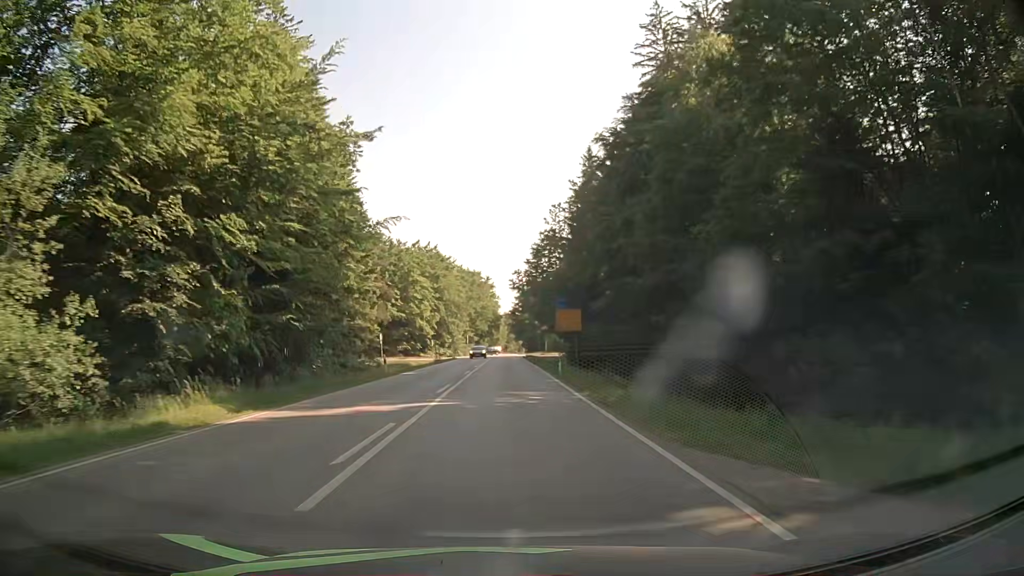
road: secondary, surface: asphalt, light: Day
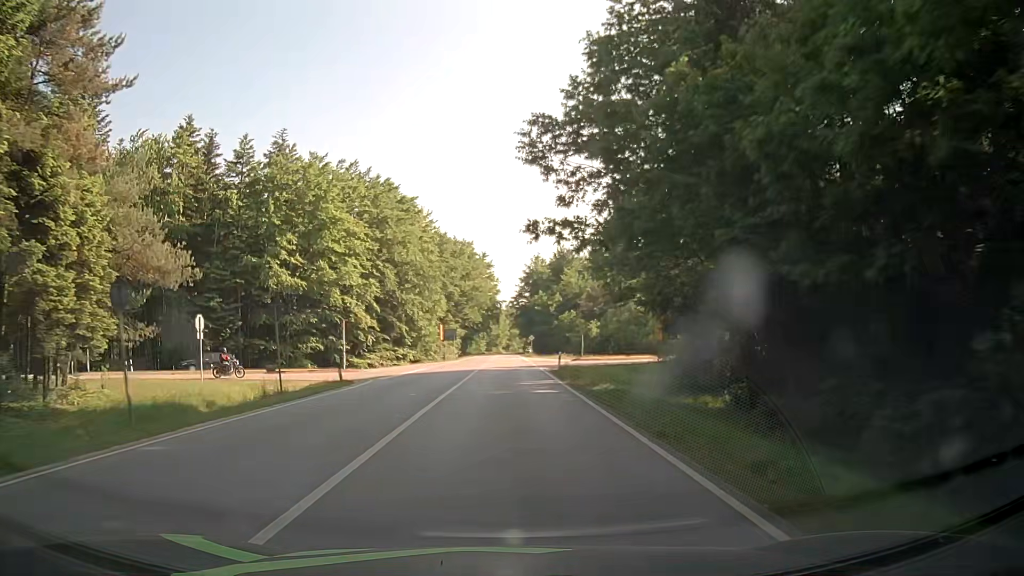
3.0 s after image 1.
(-0.2, +55.9) m; 0°
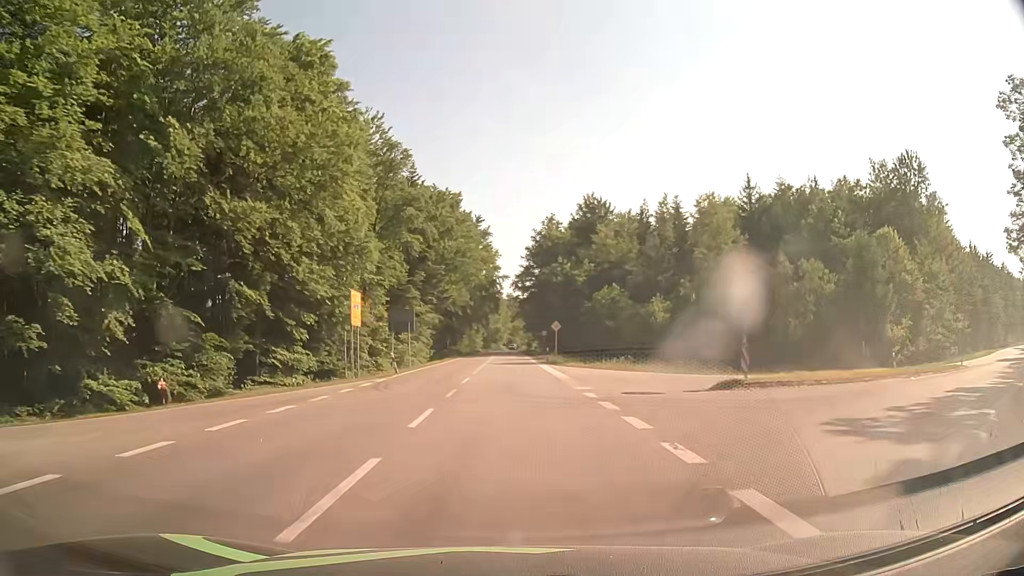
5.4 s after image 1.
(-0.1, +44.5) m; 0°
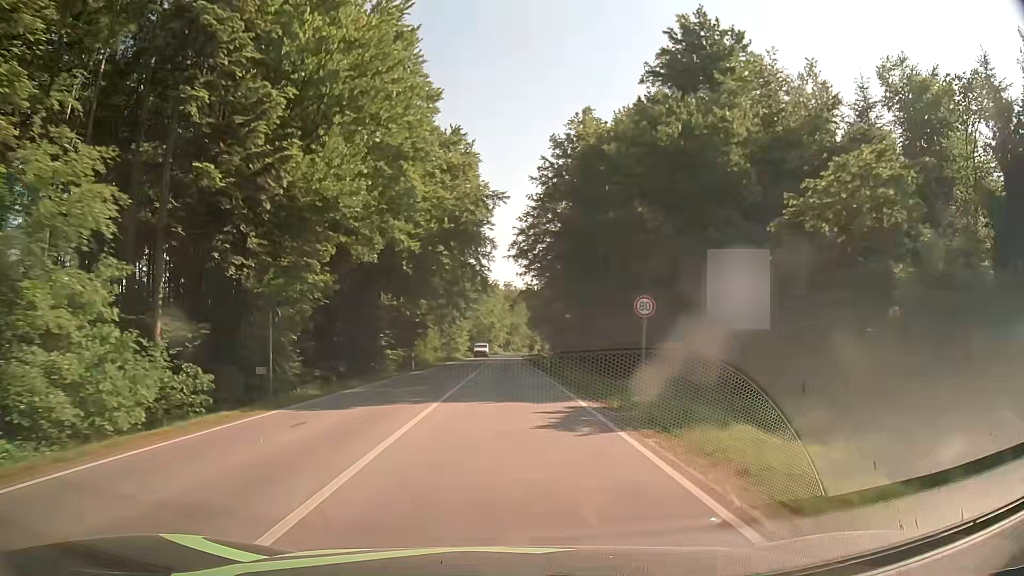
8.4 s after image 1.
(+0.4, +55.6) m; 0°
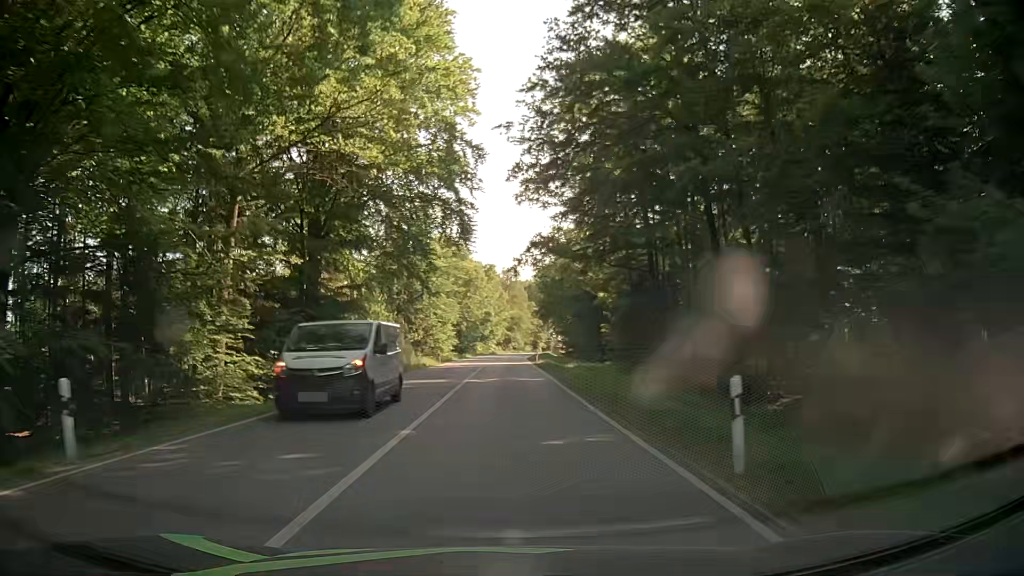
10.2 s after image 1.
(-0.1, +33.7) m; 0°
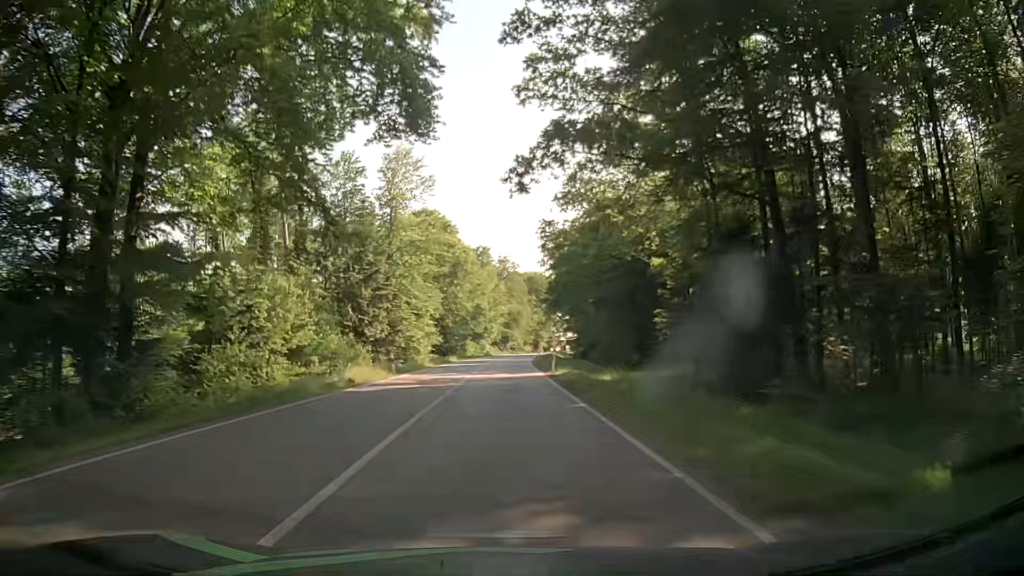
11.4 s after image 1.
(-0.2, +22.6) m; -1°
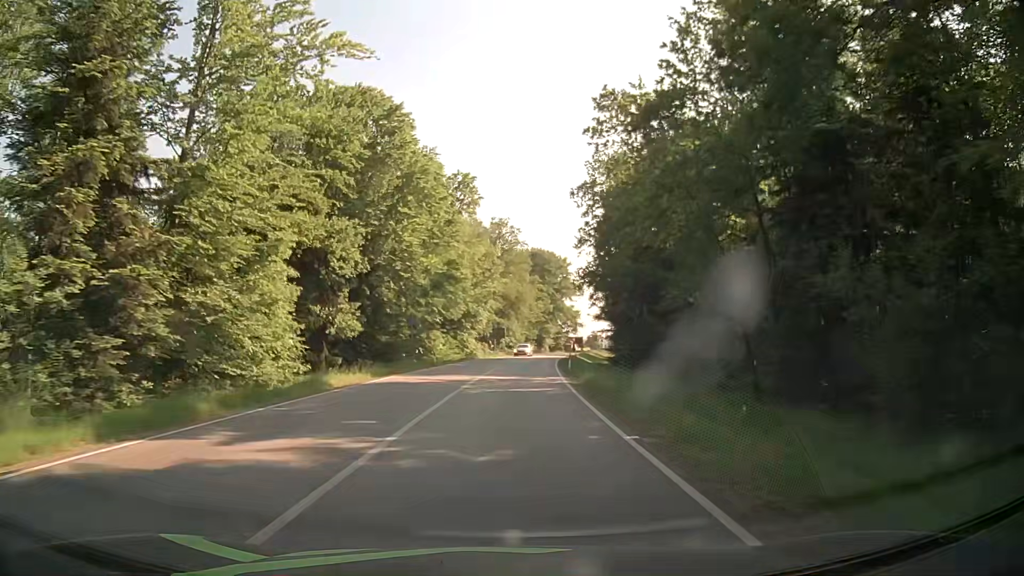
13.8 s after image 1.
(+0.2, +45.0) m; 0°
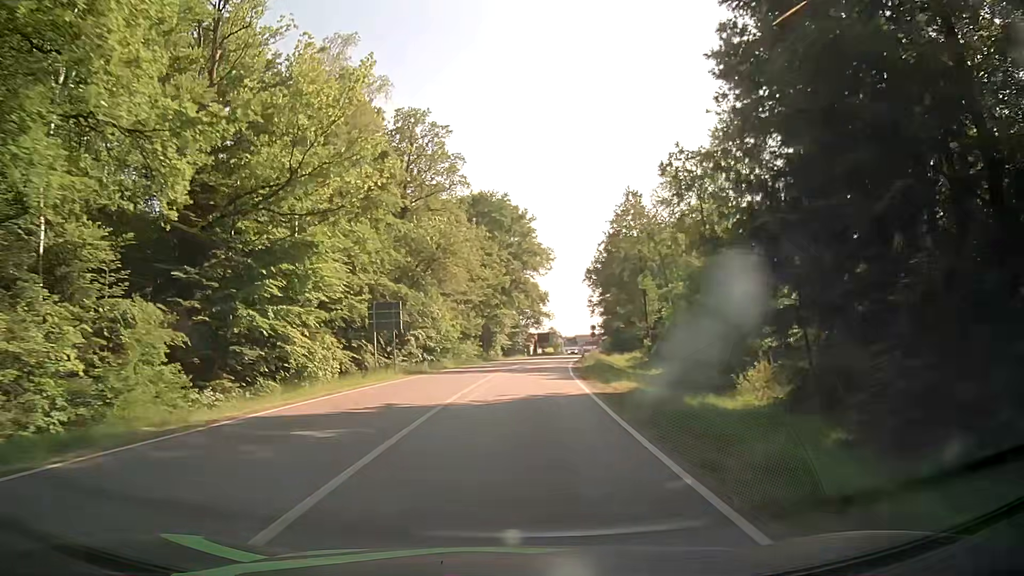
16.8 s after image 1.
(+2.6, +54.3) m; +4°
(0, +10) (0, +20) (+1, +30) (+2, +40) (+3, +50) (+5, +60) (+6, +70) (+8, +80) (+9, +89) (+11, +99) m
